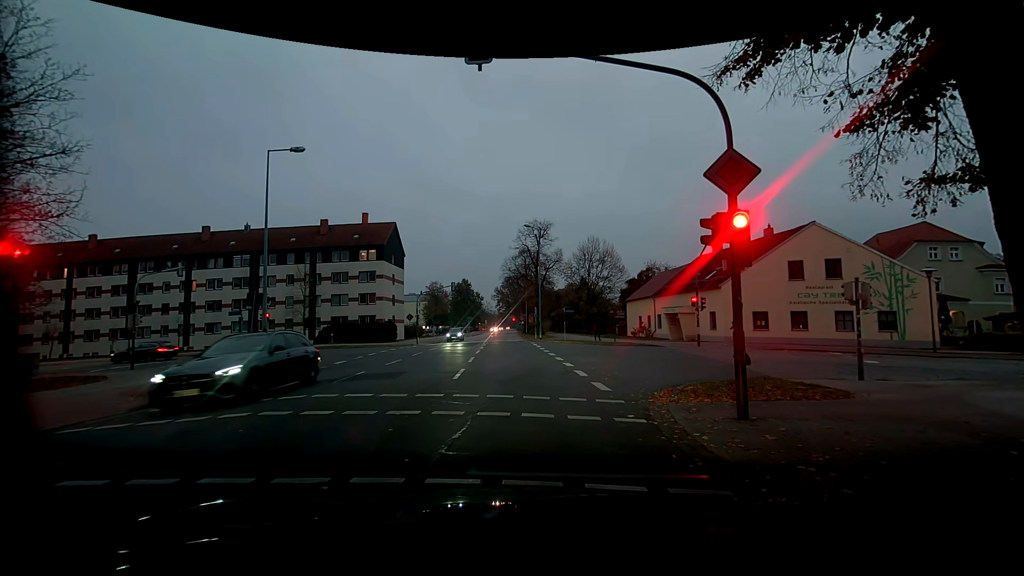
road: residential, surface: asphalt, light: Dusk
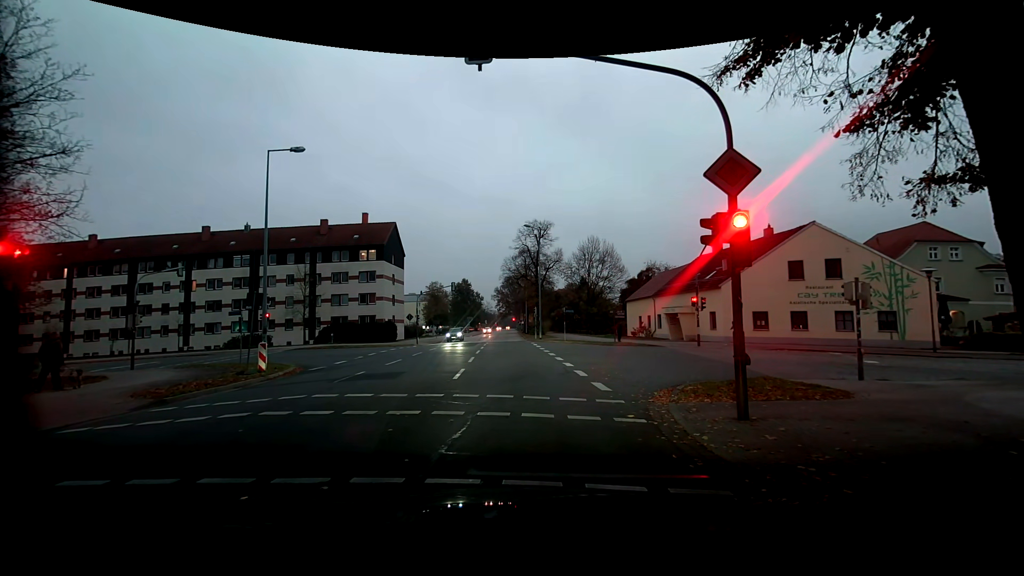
(0.0, 0.0) m; 0°
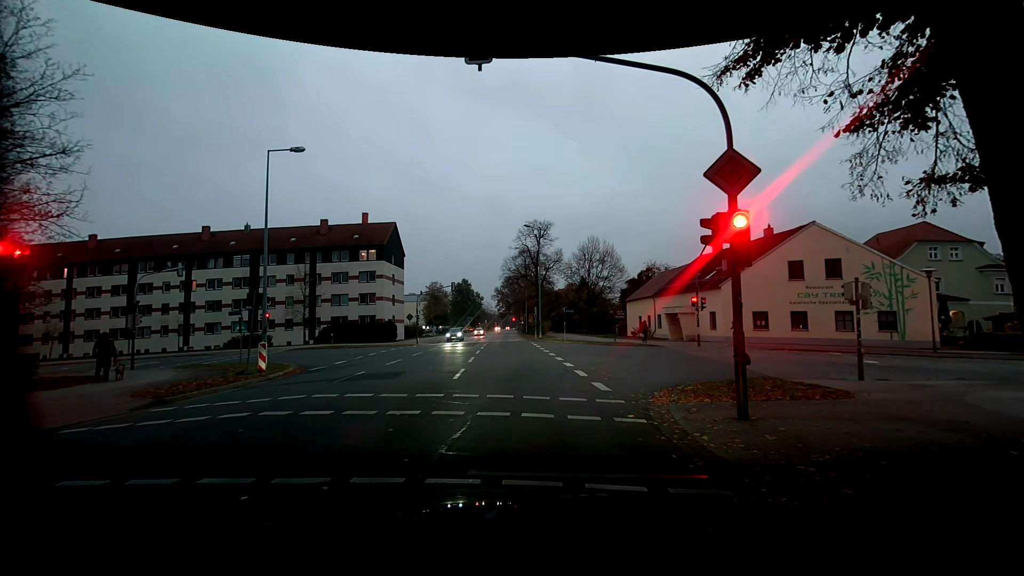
(0.0, 0.0) m; 0°
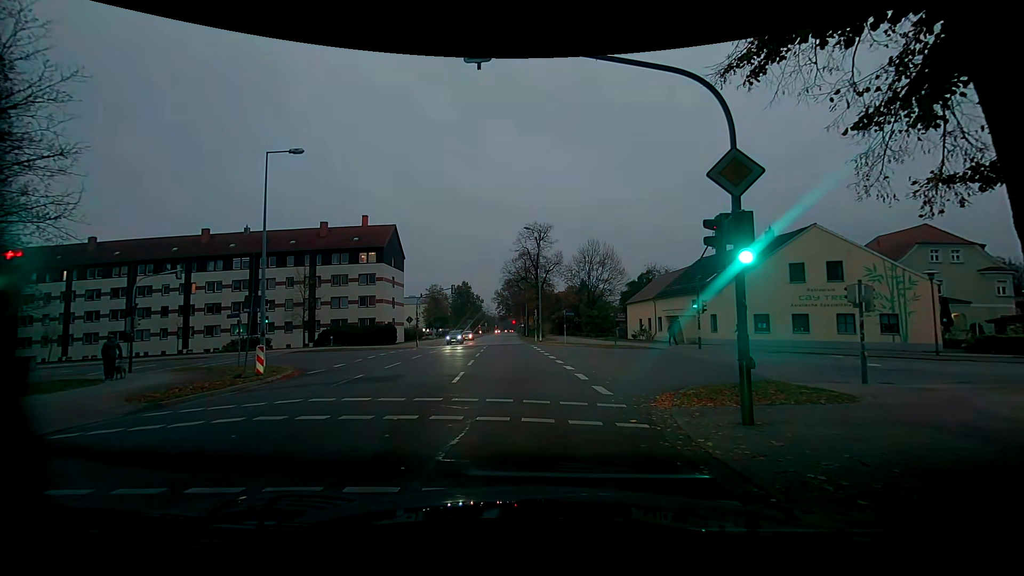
(0.0, +0.2) m; 0°
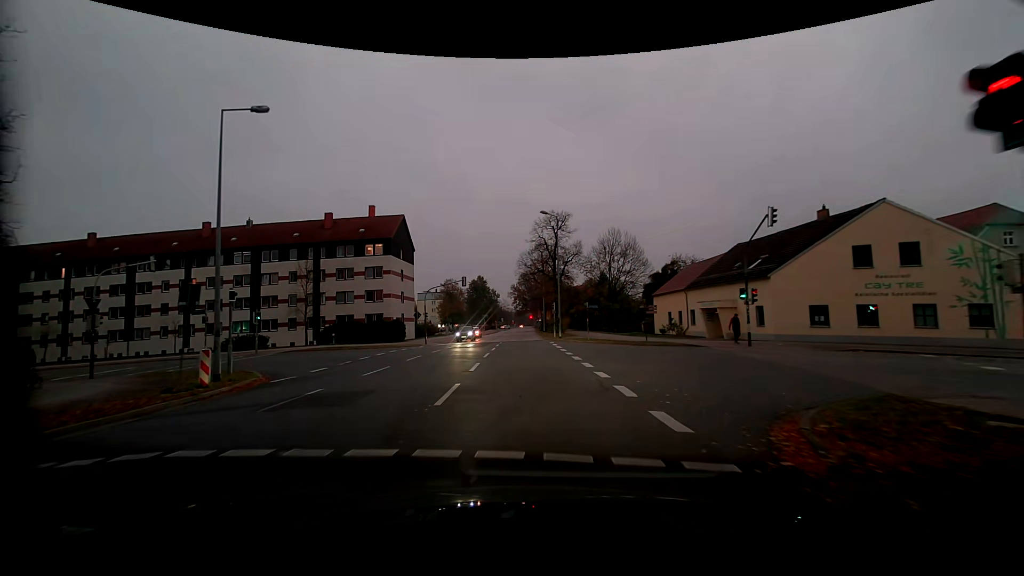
(+0.4, +5.1) m; 0°
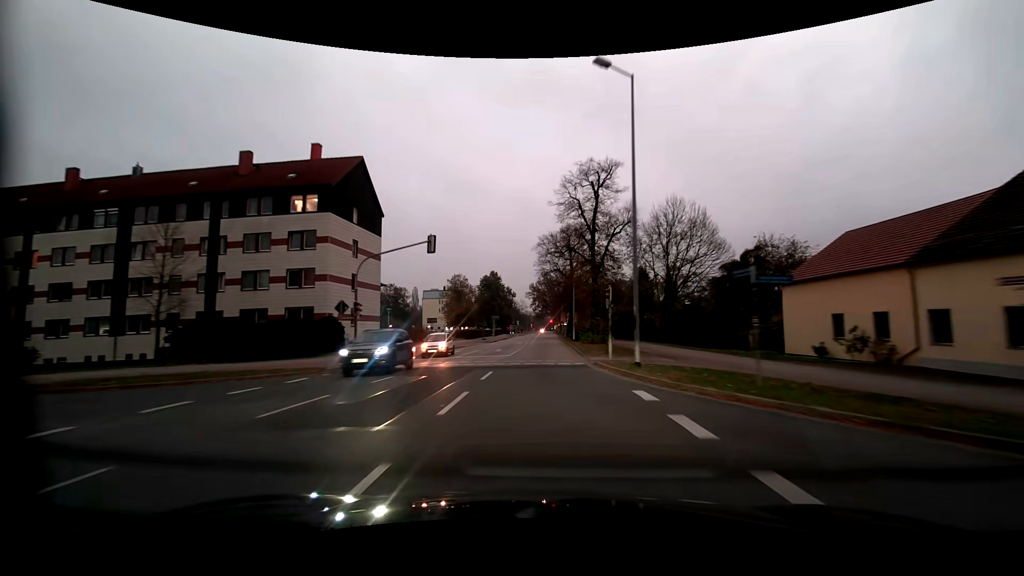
(+0.3, +26.0) m; 0°
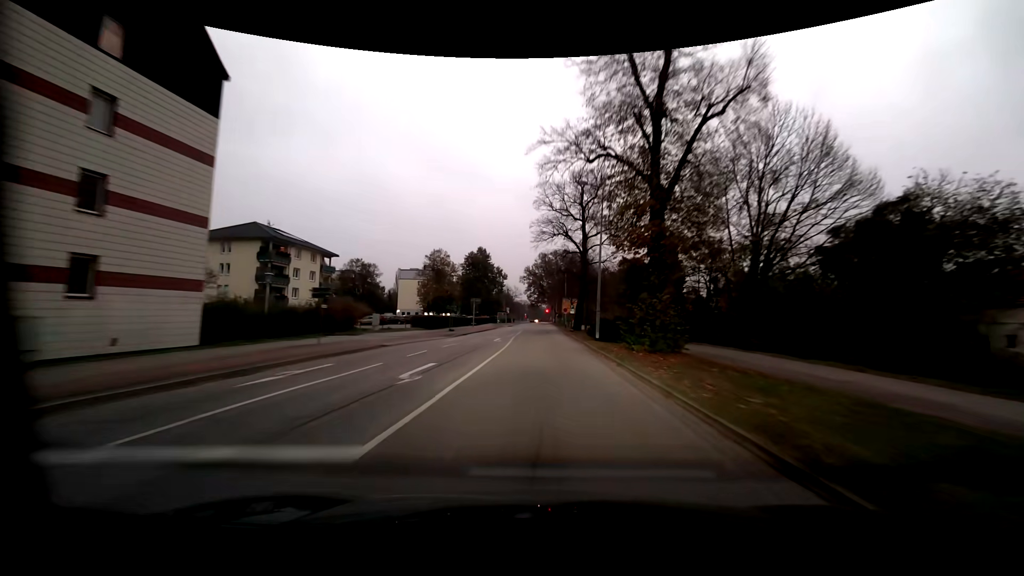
(+0.1, +25.1) m; +1°
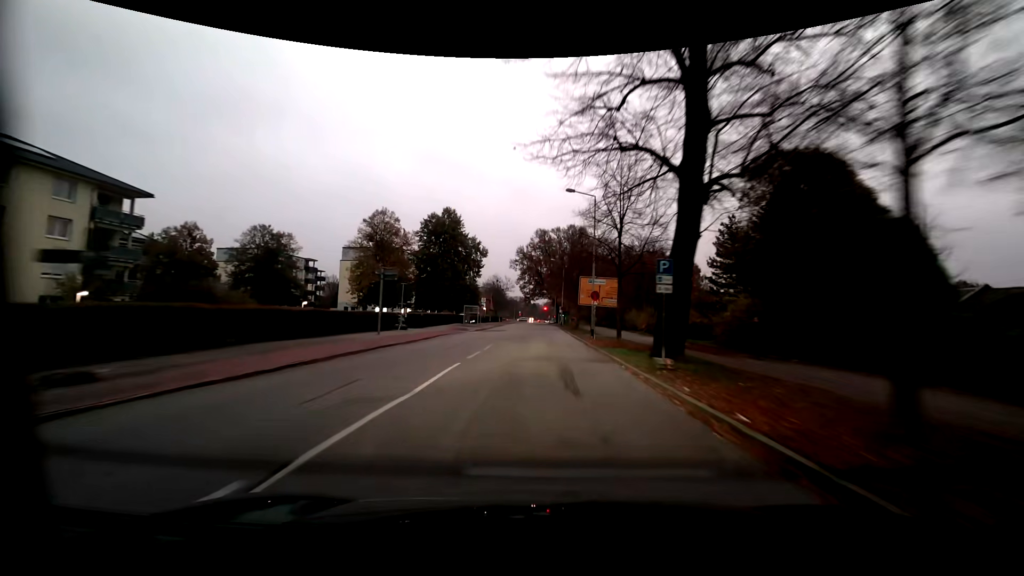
(+0.1, +41.0) m; 0°
